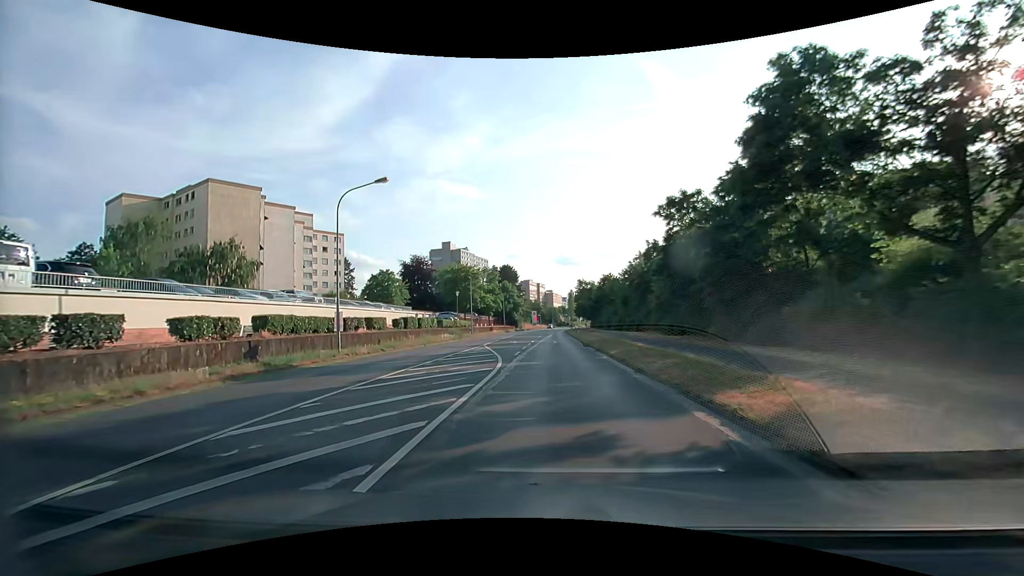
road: secondary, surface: asphalt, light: Day
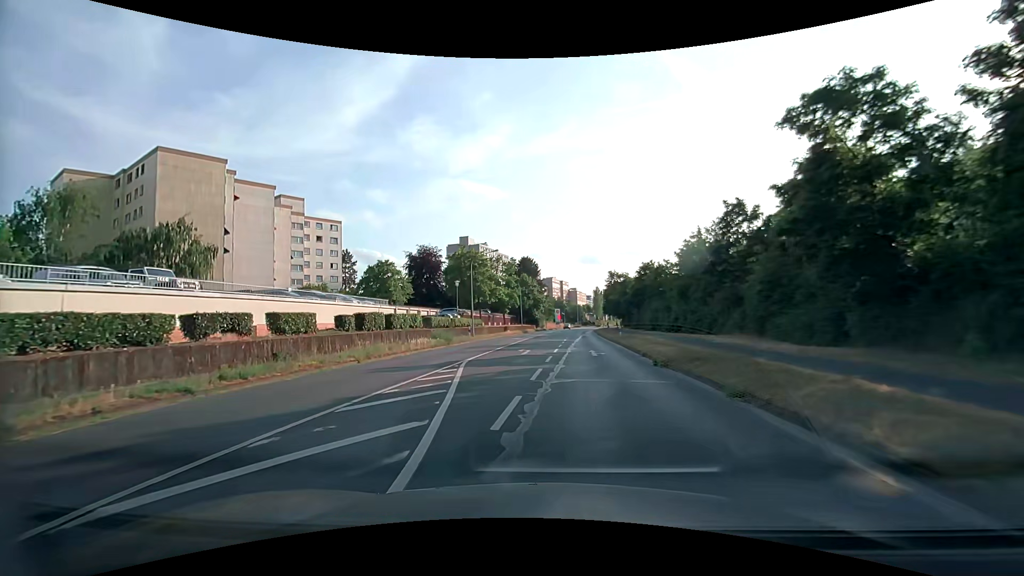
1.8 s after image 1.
(-0.5, +16.3) m; -3°
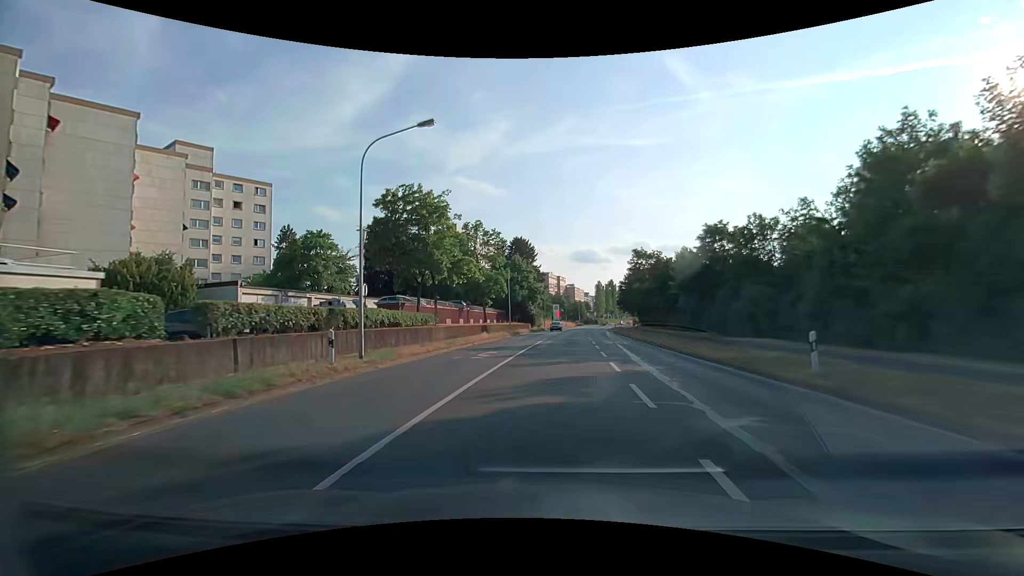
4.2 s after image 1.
(-0.9, +28.3) m; 0°
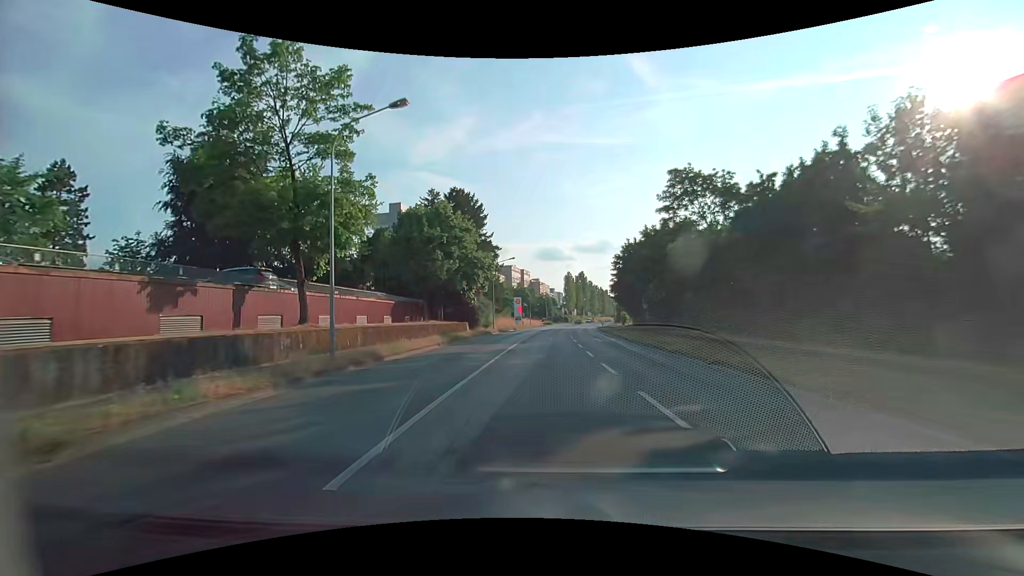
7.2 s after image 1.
(+1.4, +37.8) m; +3°
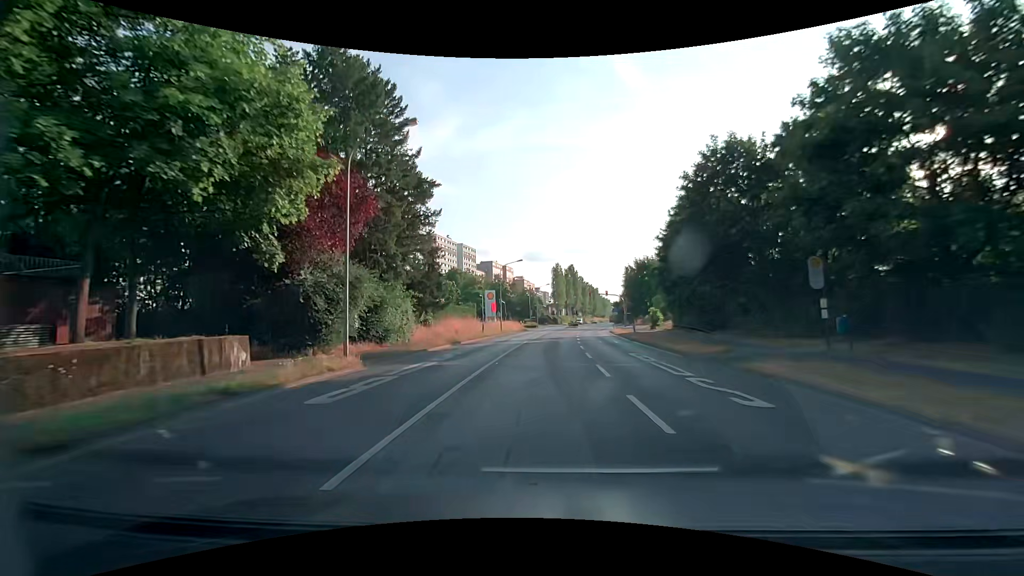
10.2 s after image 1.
(+0.6, +36.4) m; +1°
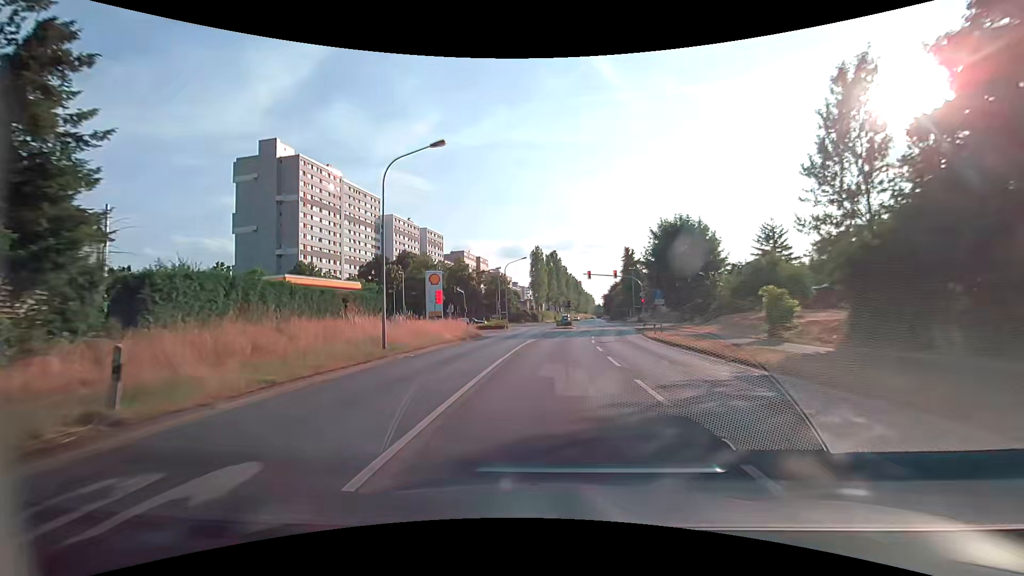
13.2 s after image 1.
(+0.8, +34.4) m; +3°
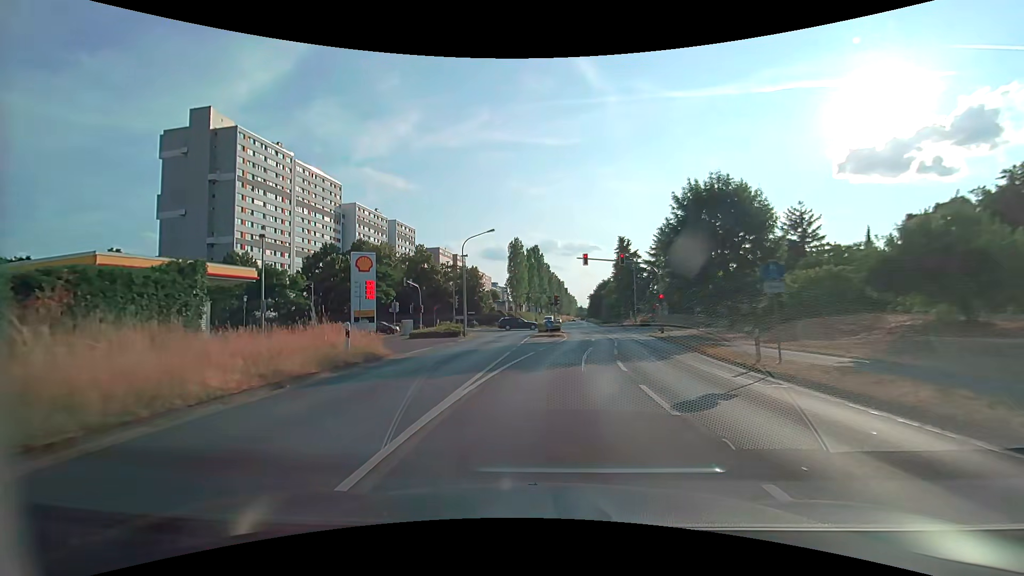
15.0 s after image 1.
(+0.4, +18.3) m; +3°
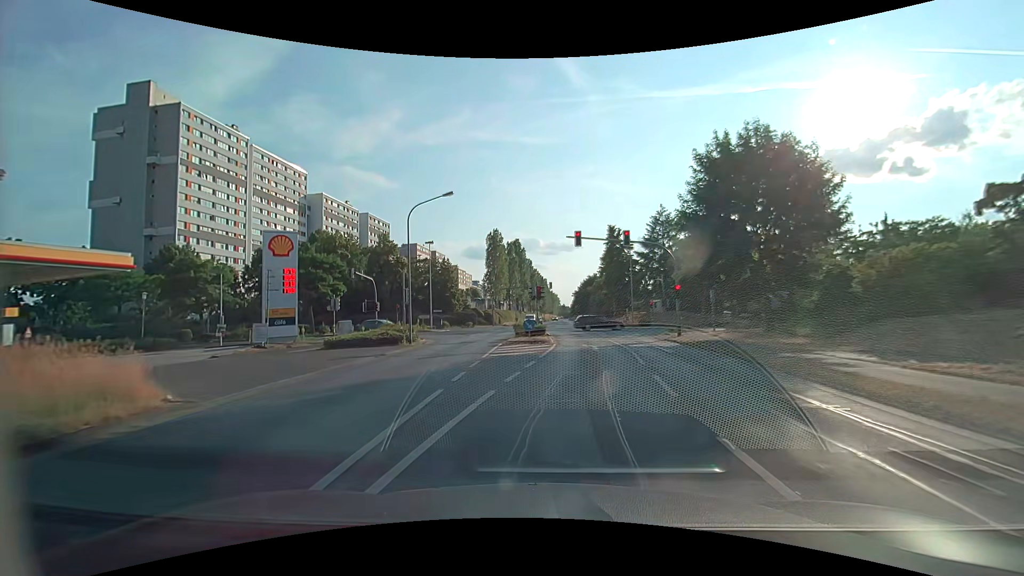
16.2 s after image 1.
(+0.1, +10.5) m; +1°
